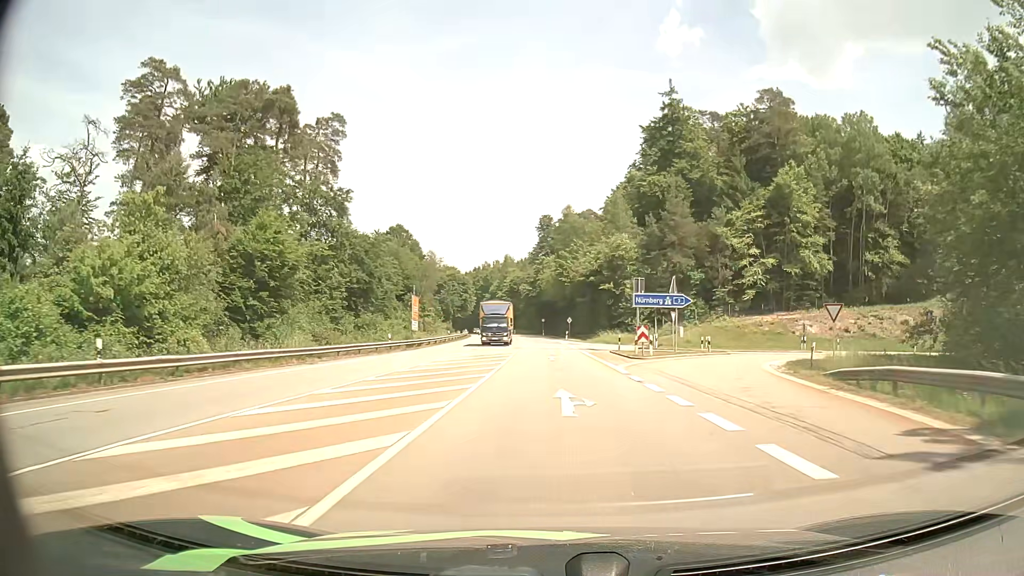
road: secondary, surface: asphalt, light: Day
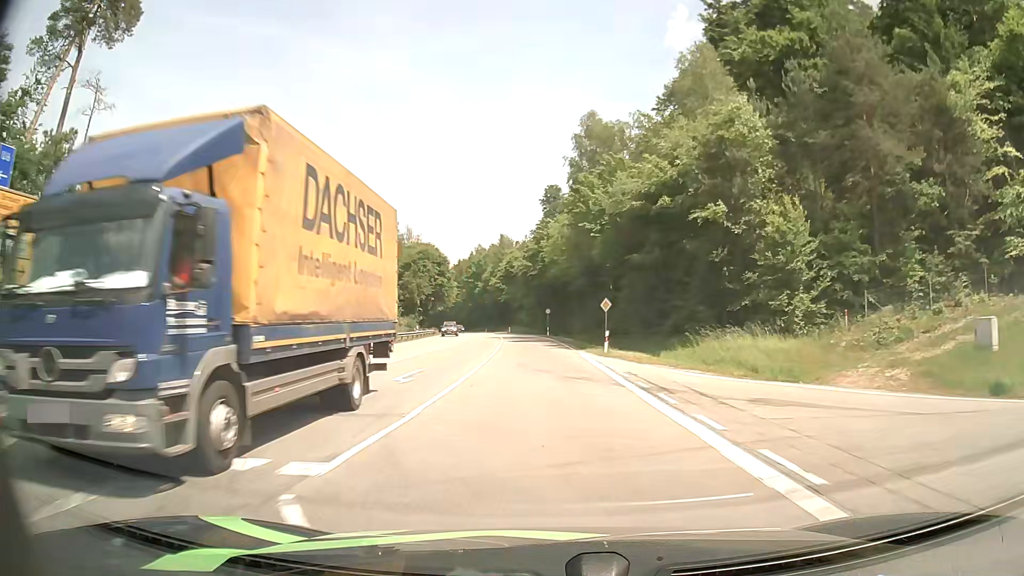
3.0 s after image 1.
(-0.1, +48.8) m; 0°
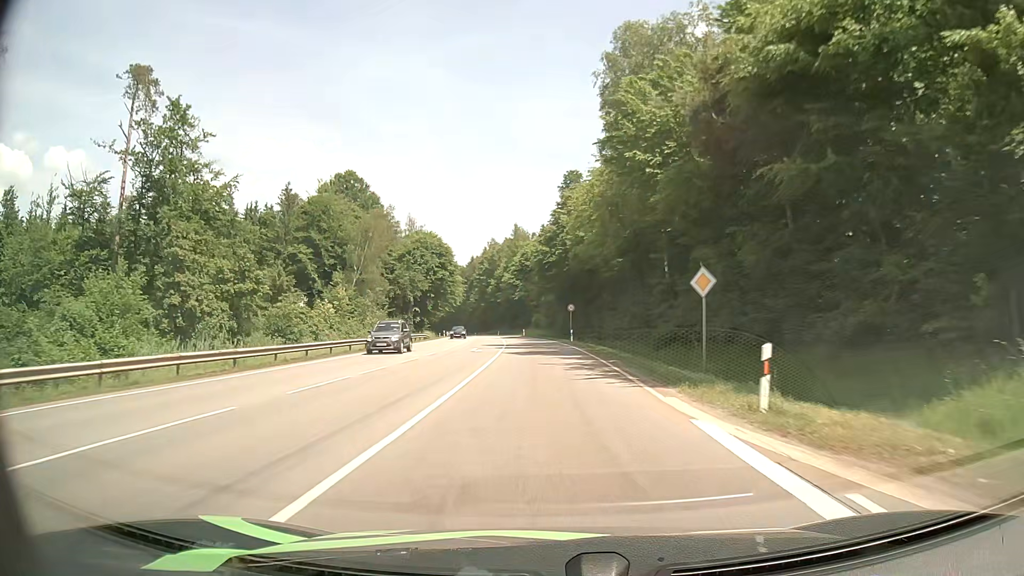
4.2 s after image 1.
(-0.3, +20.5) m; -2°
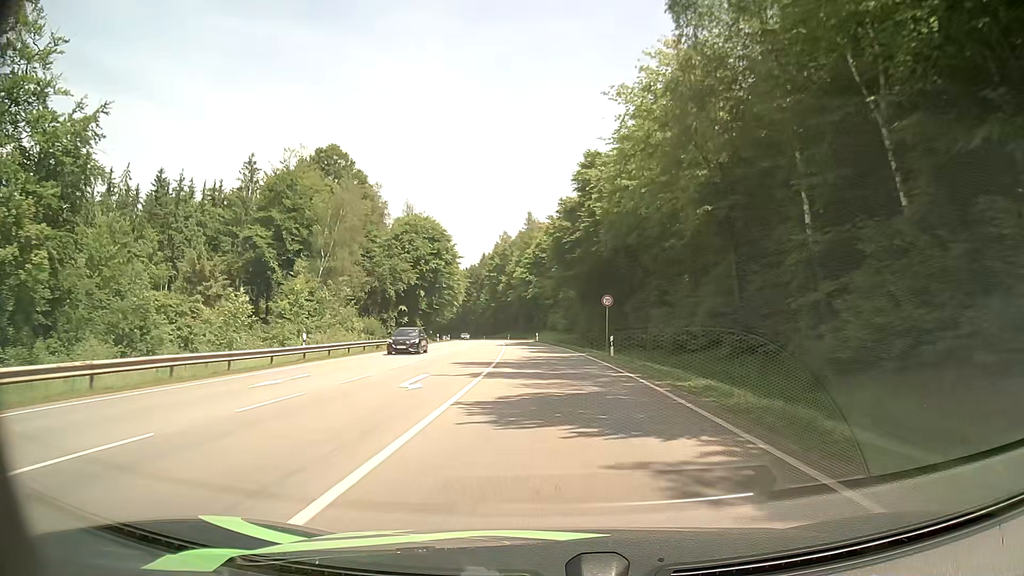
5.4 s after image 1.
(-0.4, +20.9) m; -2°
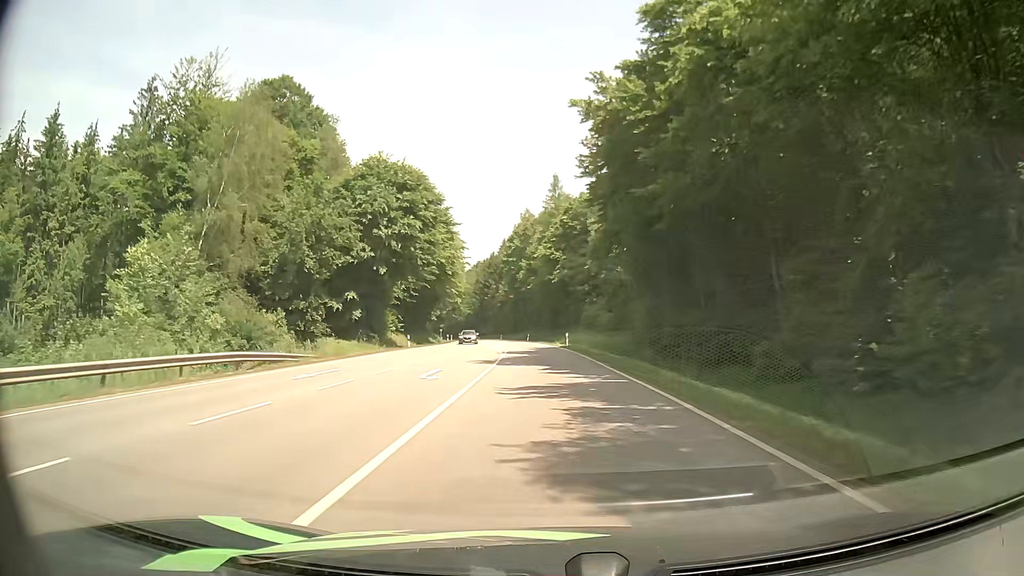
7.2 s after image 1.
(-0.6, +32.2) m; -2°
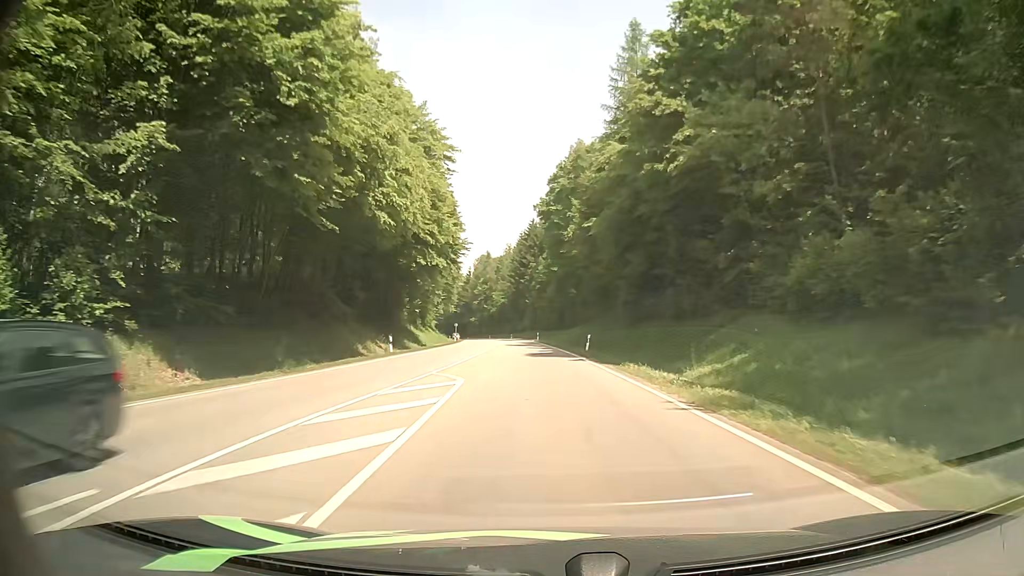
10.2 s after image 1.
(-2.4, +55.1) m; -5°
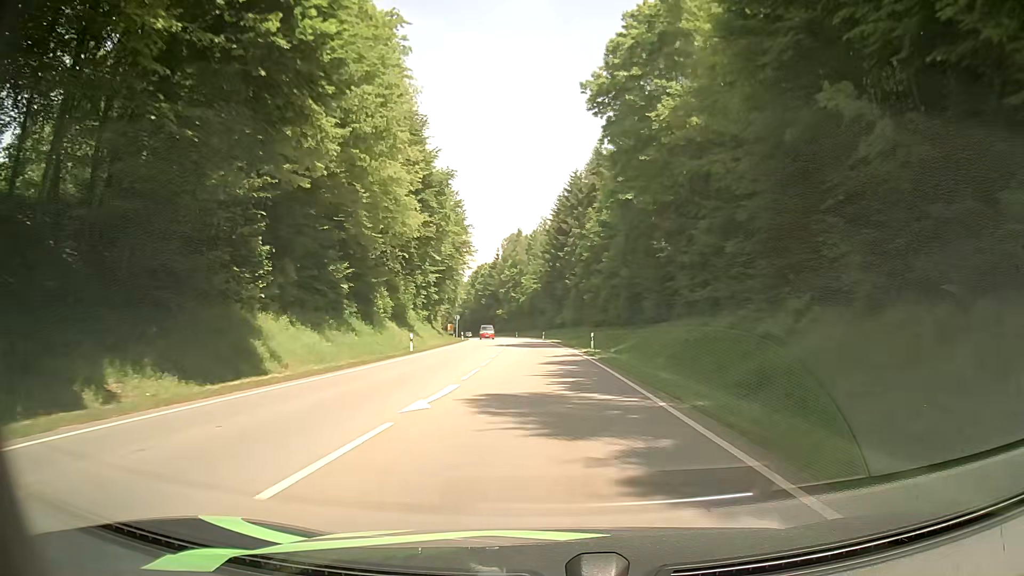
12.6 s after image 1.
(-1.5, +45.1) m; -3°
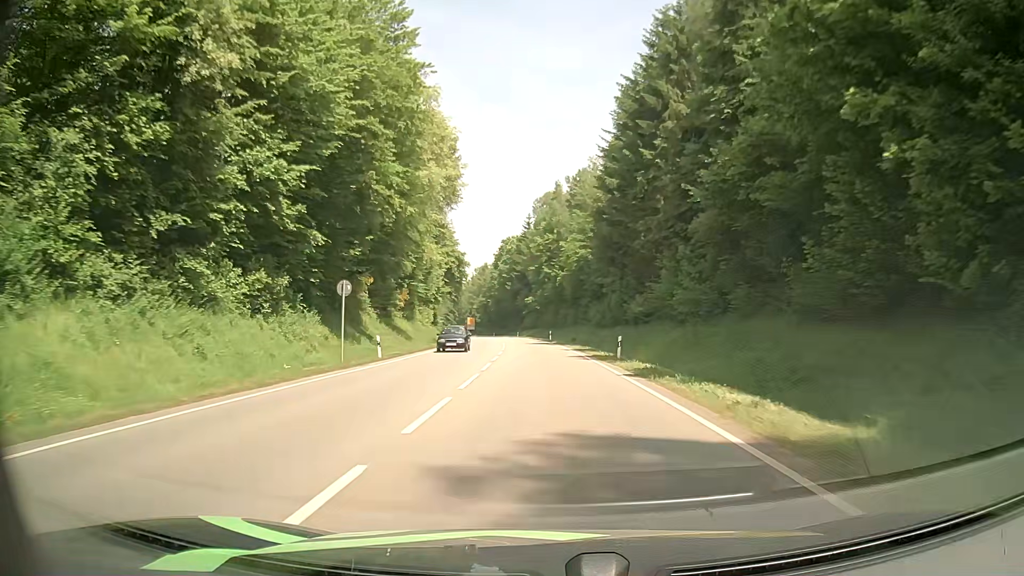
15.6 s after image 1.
(-1.9, +57.0) m; -3°
(0, +10) (0, +20) (-1, +30) (-1, +40) (-2, +50) (-2, +60) (-3, +70) (-4, +80) (-5, +90) (-6, +100) m
